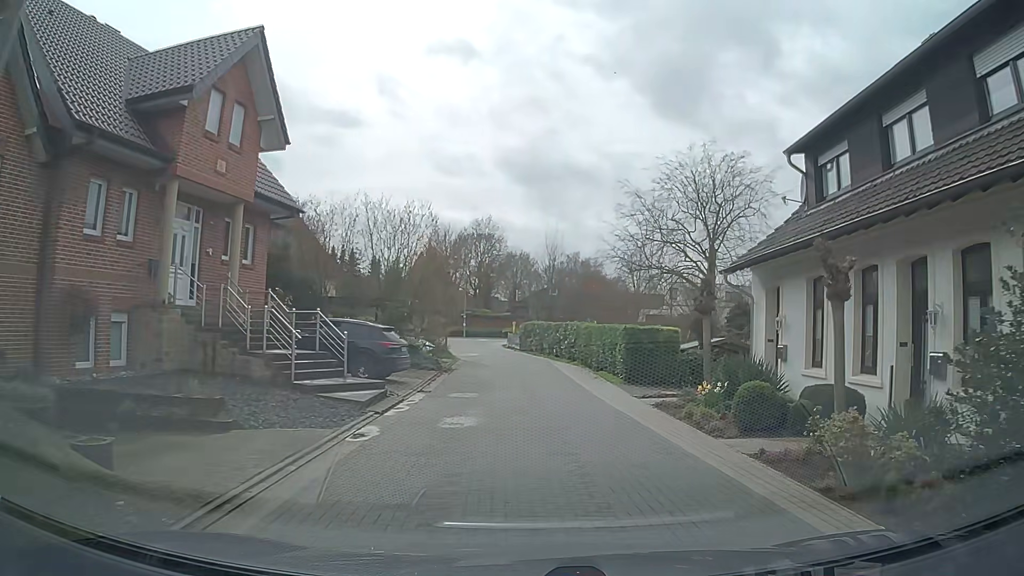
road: residential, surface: paving_stones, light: Day
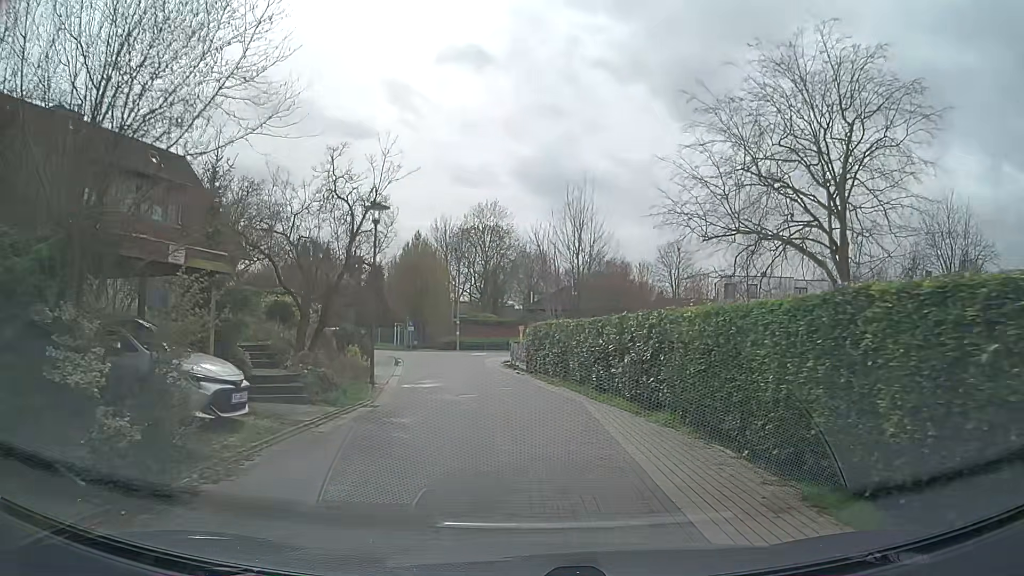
(+0.7, +19.5) m; -1°
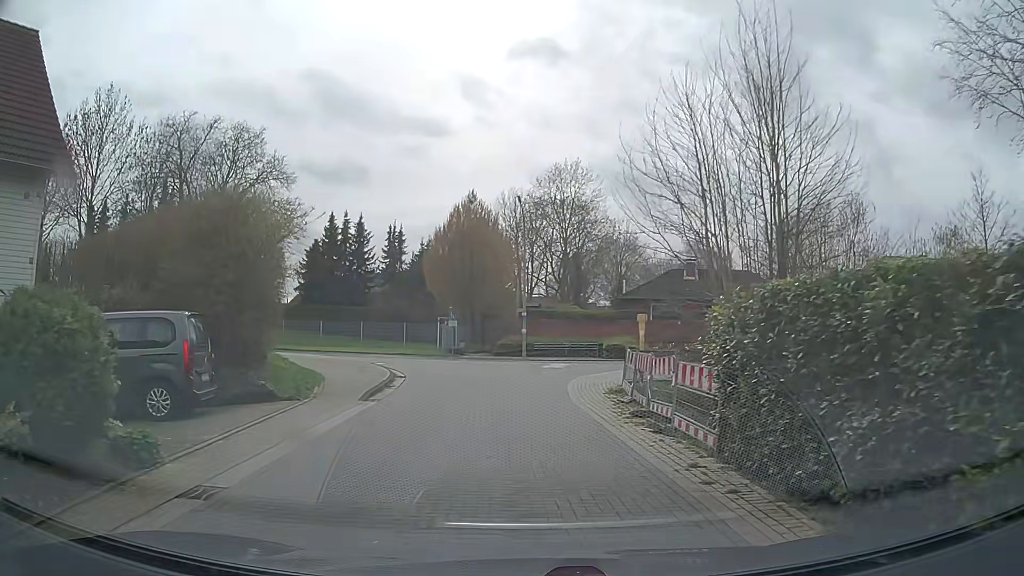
(-1.0, +18.9) m; -6°
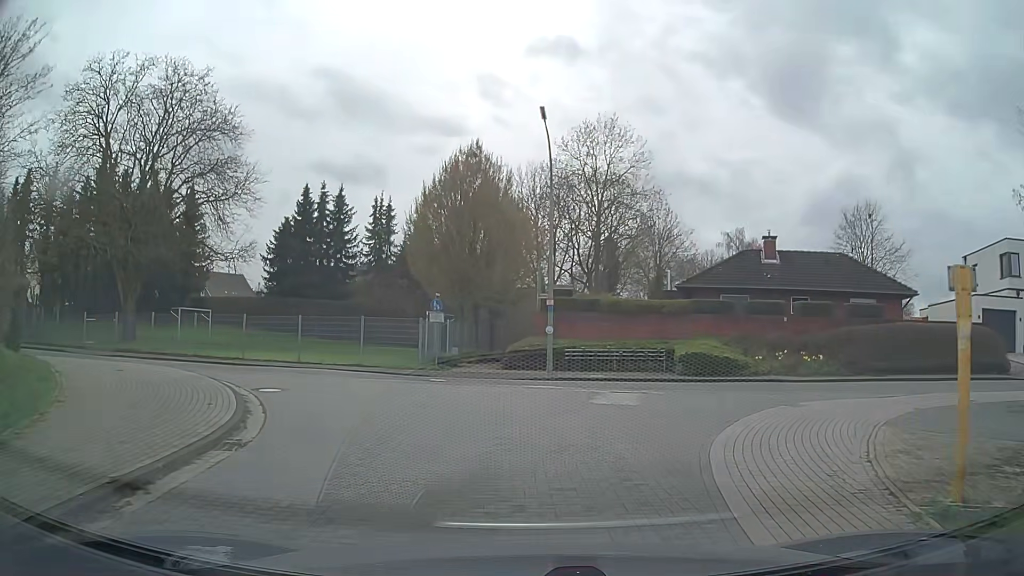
(-0.4, +13.2) m; -3°
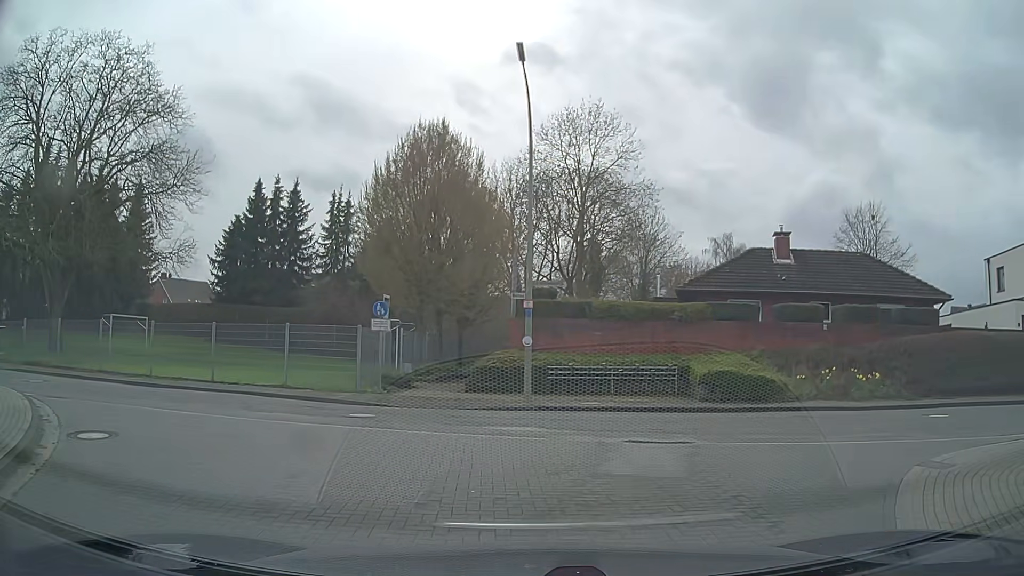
(+0.2, +5.3) m; +2°
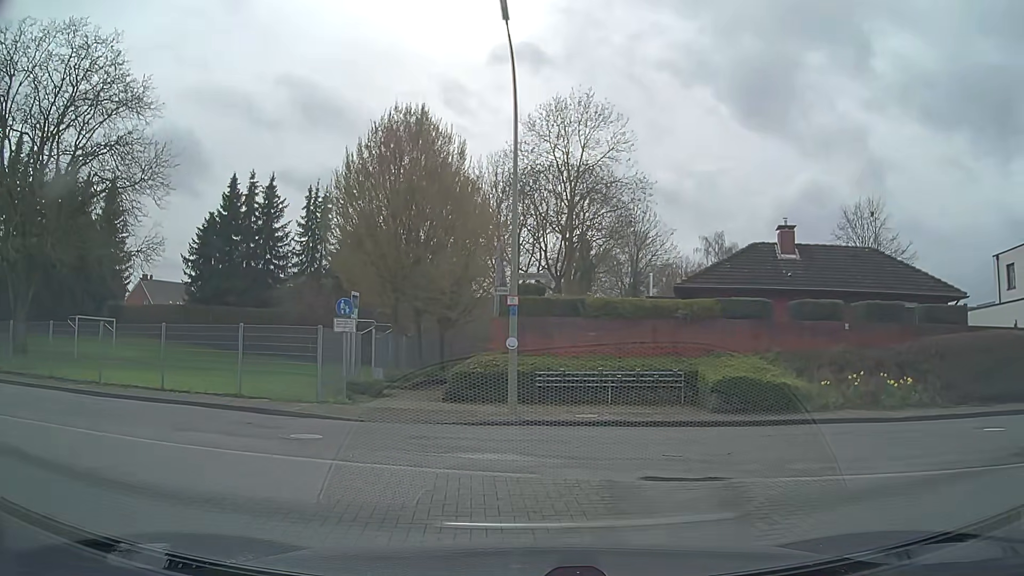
(0.0, +2.2) m; +2°
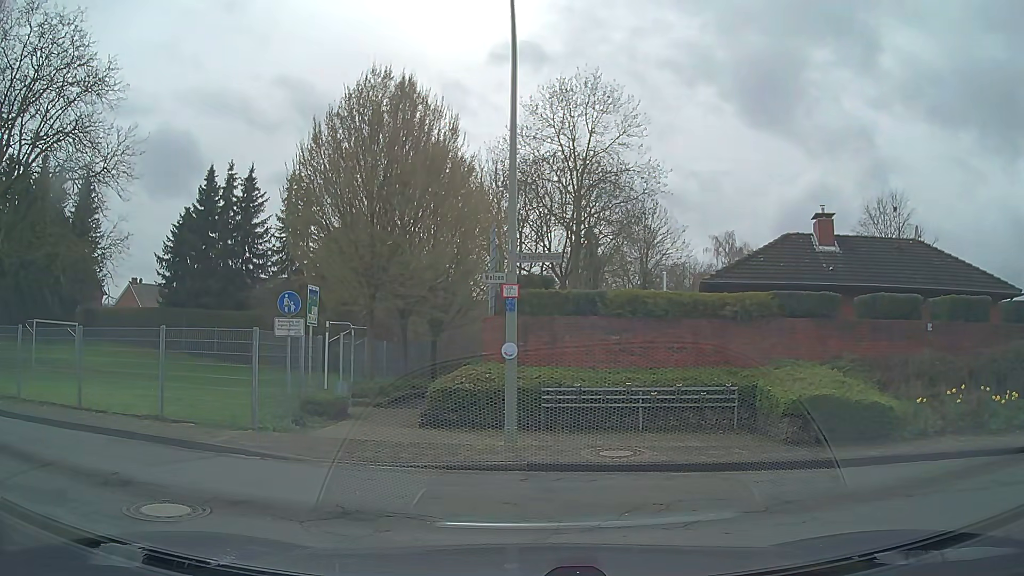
(0.0, +3.8) m; +1°
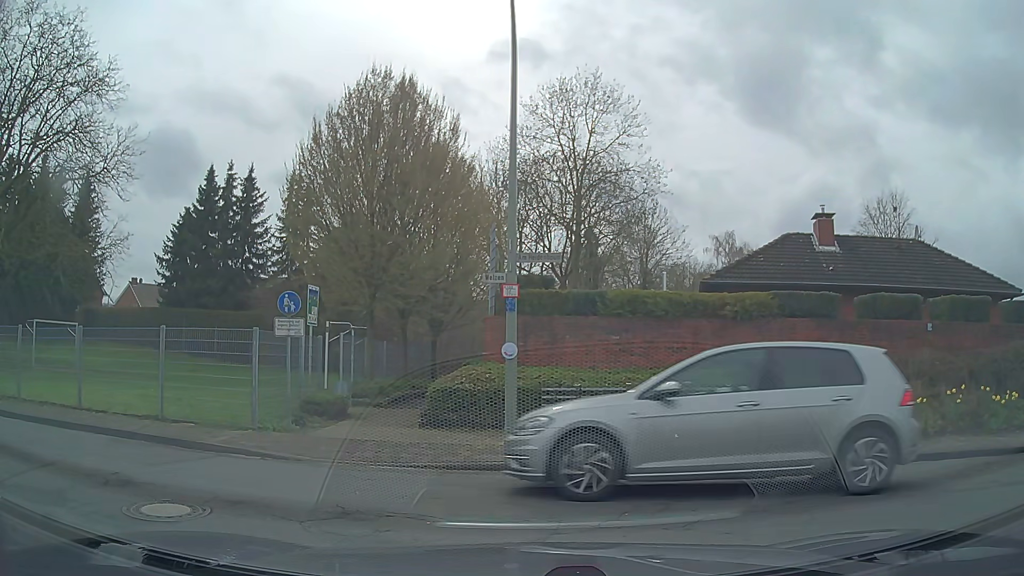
(0.0, 0.0) m; 0°
(-5, +8) (-14, +11) (-24, +12) (-34, +14) (-44, +16) (-54, +17) (-64, +20) (-73, +23) (-82, +27) (-91, +31) m
